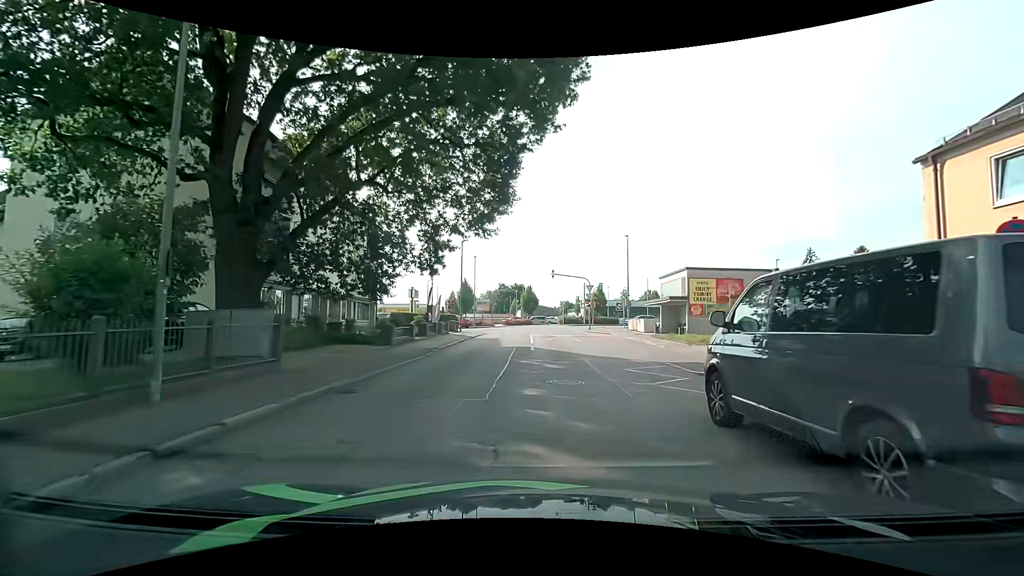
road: residential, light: Day
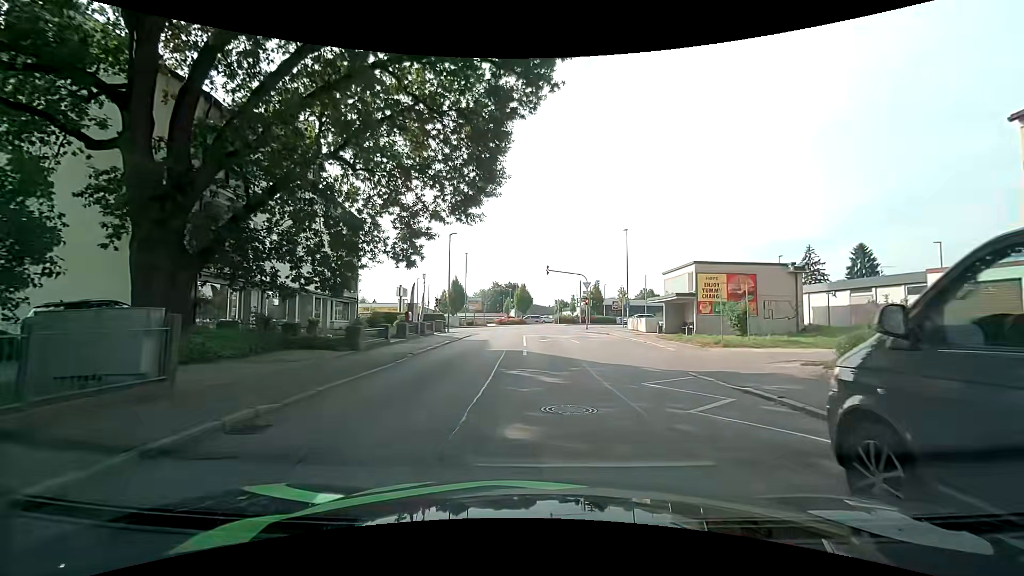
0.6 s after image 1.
(0.0, +3.2) m; 0°
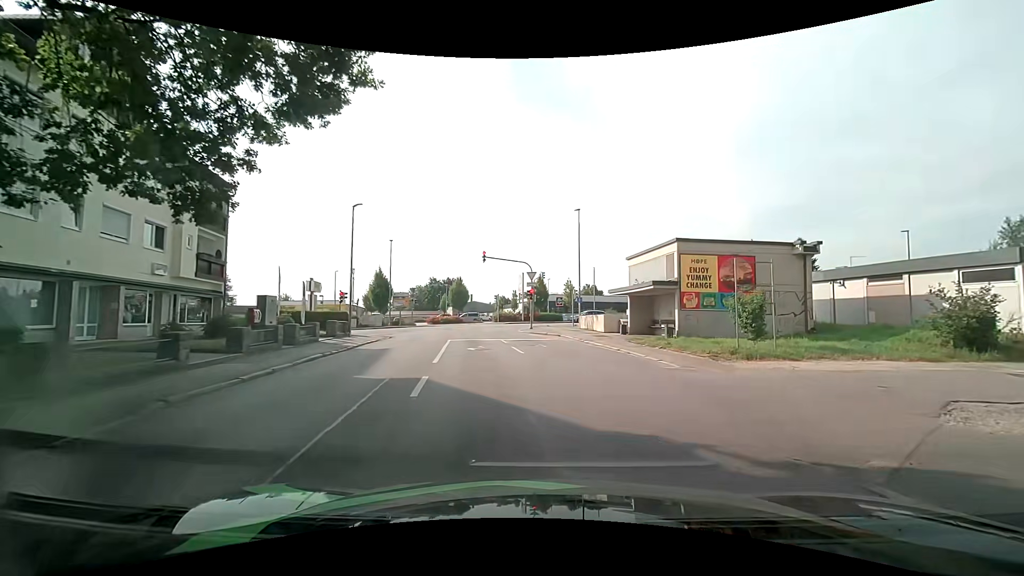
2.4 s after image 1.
(+0.3, +9.1) m; +6°
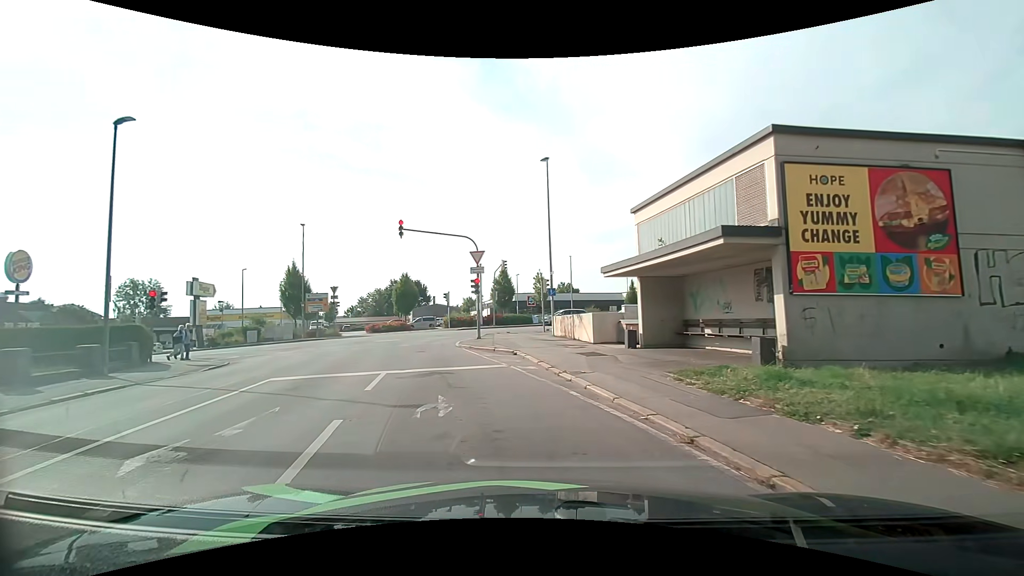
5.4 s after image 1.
(+1.3, +14.1) m; +4°
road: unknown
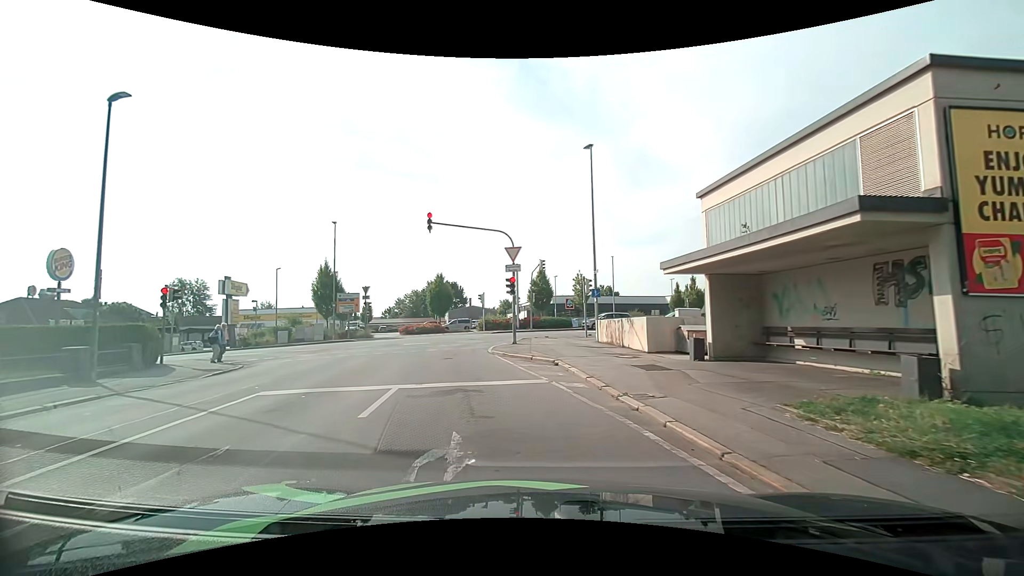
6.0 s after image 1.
(-0.1, +2.5) m; -5°
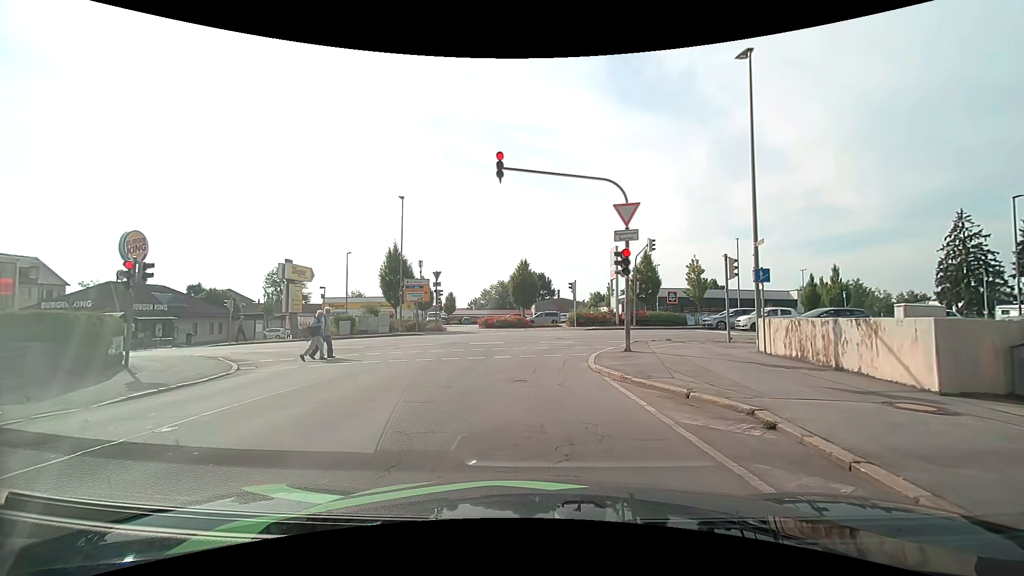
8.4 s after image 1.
(-0.7, +7.5) m; -10°
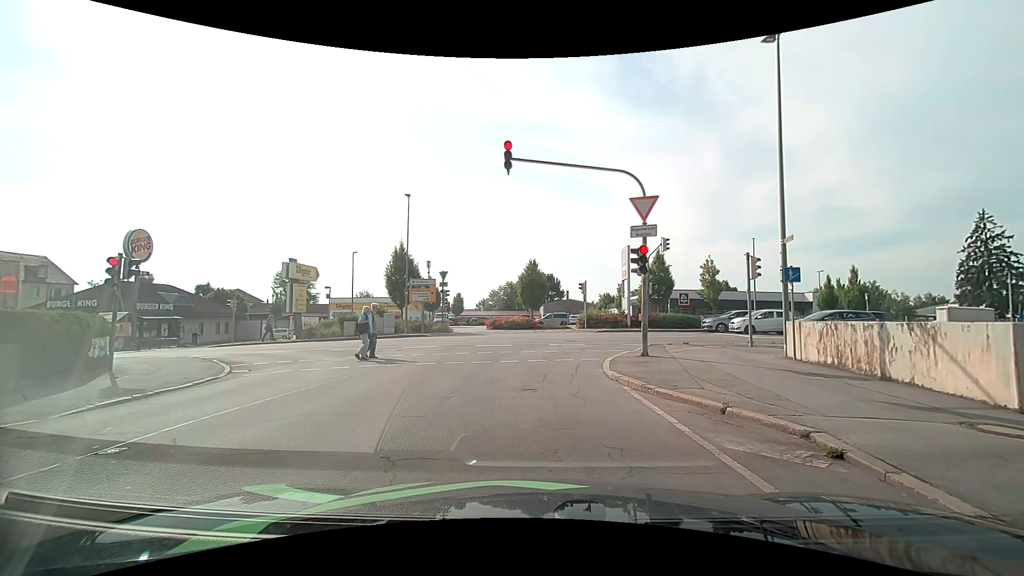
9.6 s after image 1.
(0.0, +0.9) m; 0°
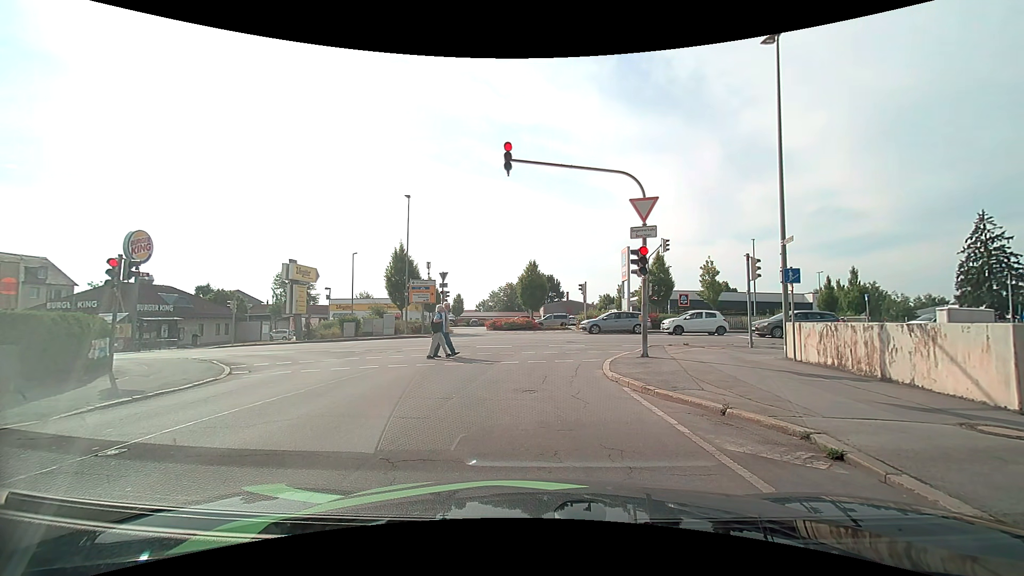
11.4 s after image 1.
(0.0, +0.1) m; 0°
(0, +10) (+1, +20) (+8, +26) (+18, +27) (+28, +27) (+38, +27) (+48, +27) (+58, +27) (+68, +26) (+78, +26) m
